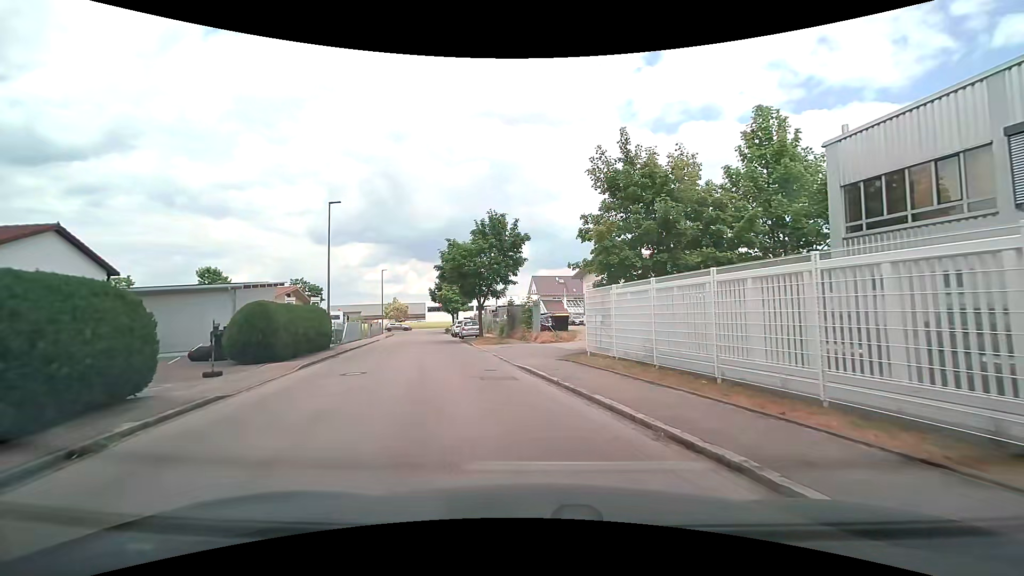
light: Day
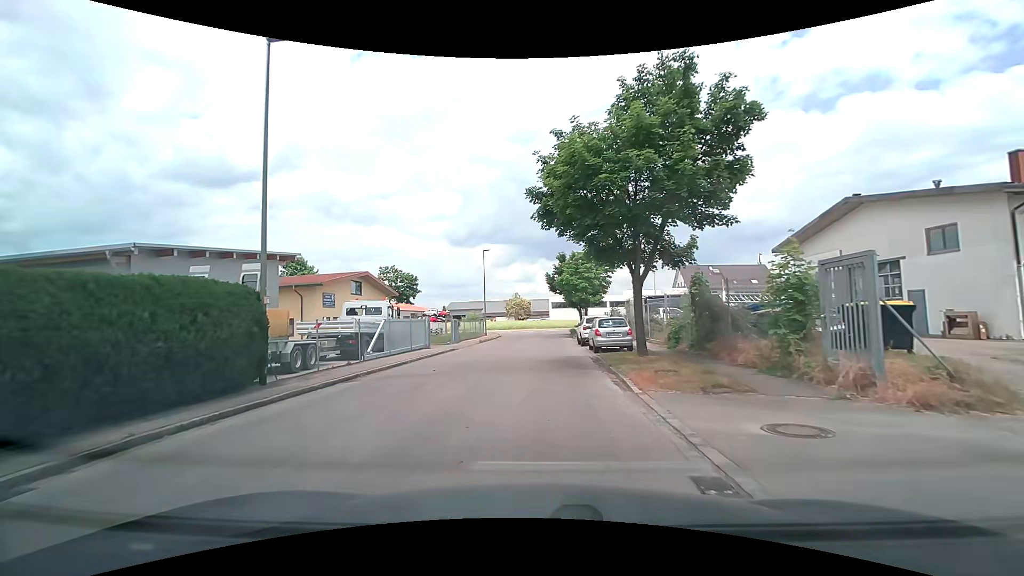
(-2.6, +19.6) m; -14°
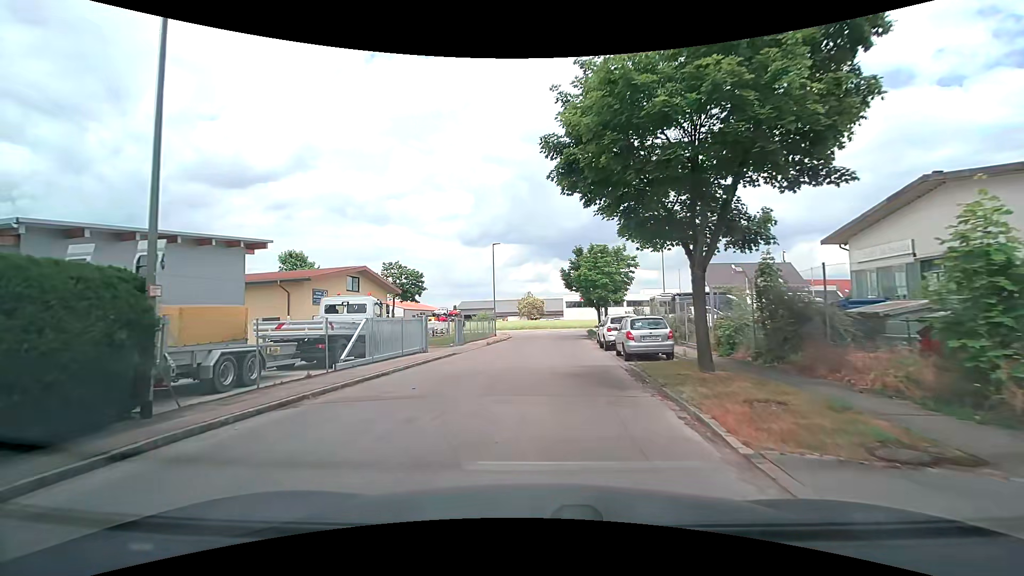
(-0.1, +4.1) m; -2°
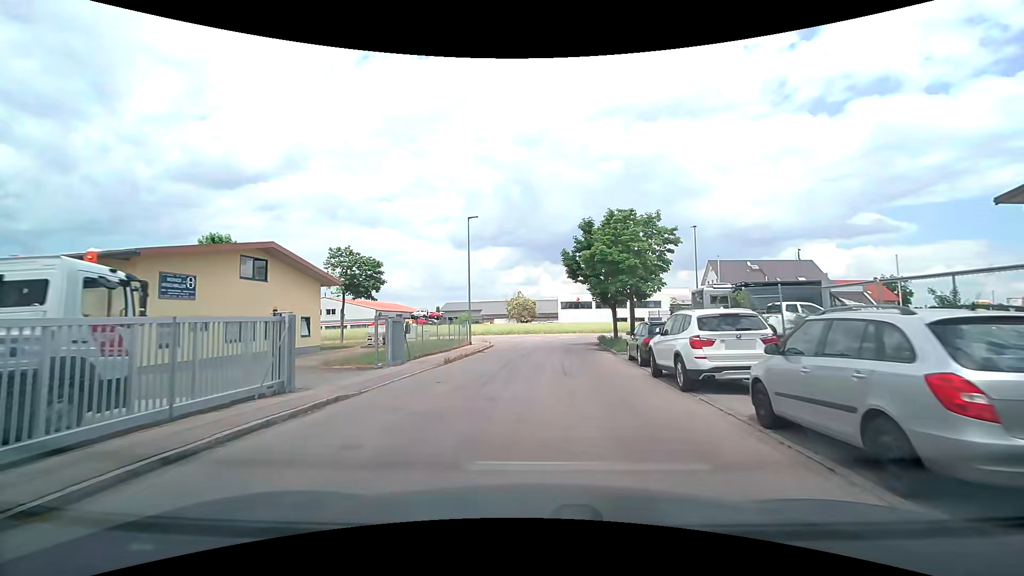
(0.0, +13.1) m; +1°
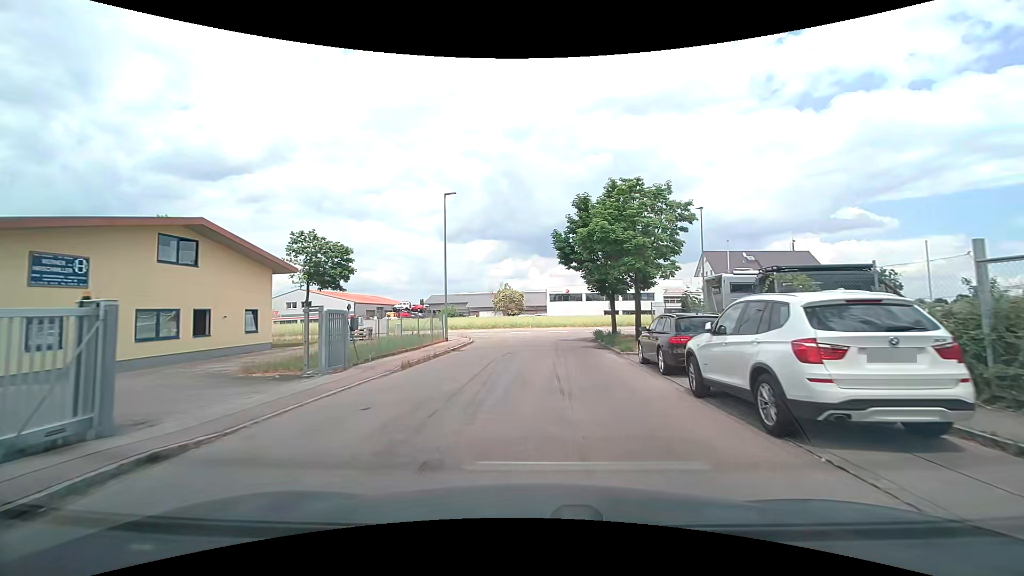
(+0.1, +4.5) m; +1°
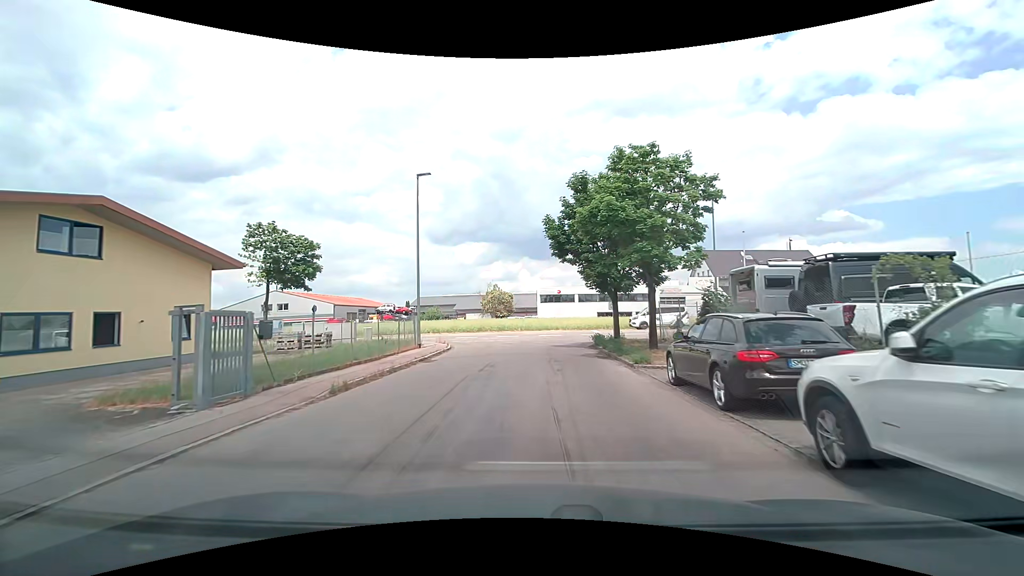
(+0.1, +4.4) m; +2°
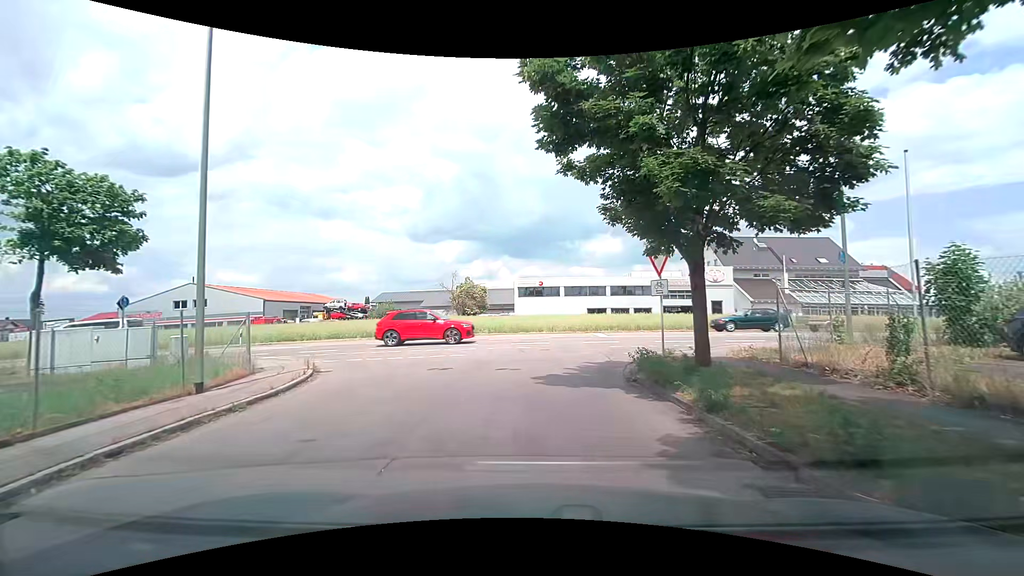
(+0.3, +14.6) m; +2°
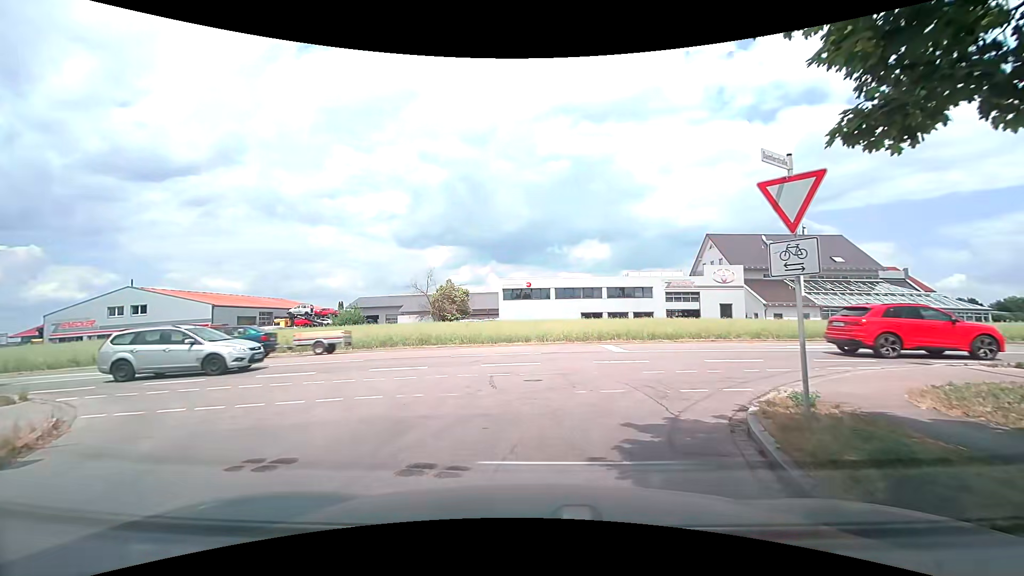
(+0.1, +7.6) m; +3°
